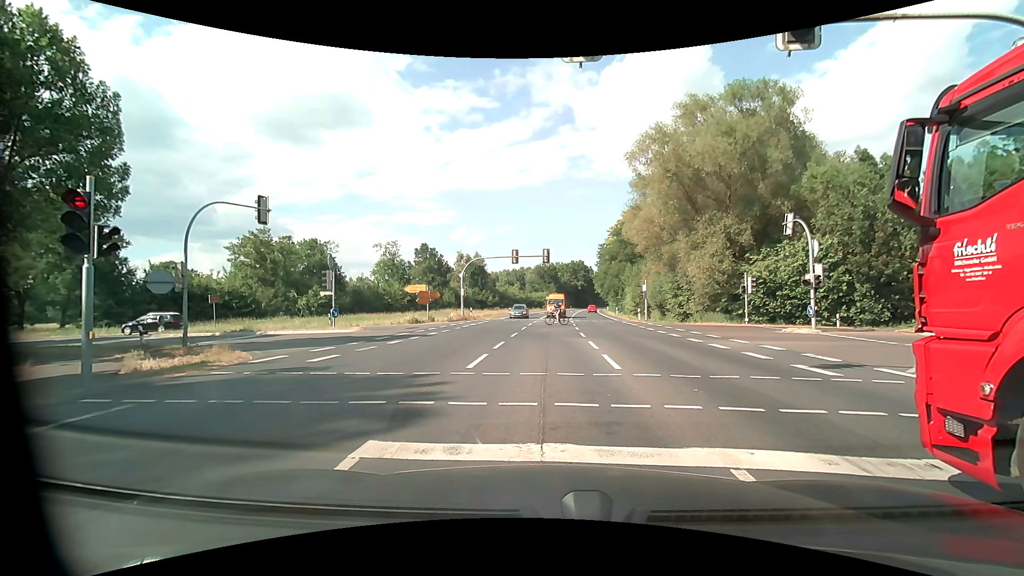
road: primary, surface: asphalt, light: Day
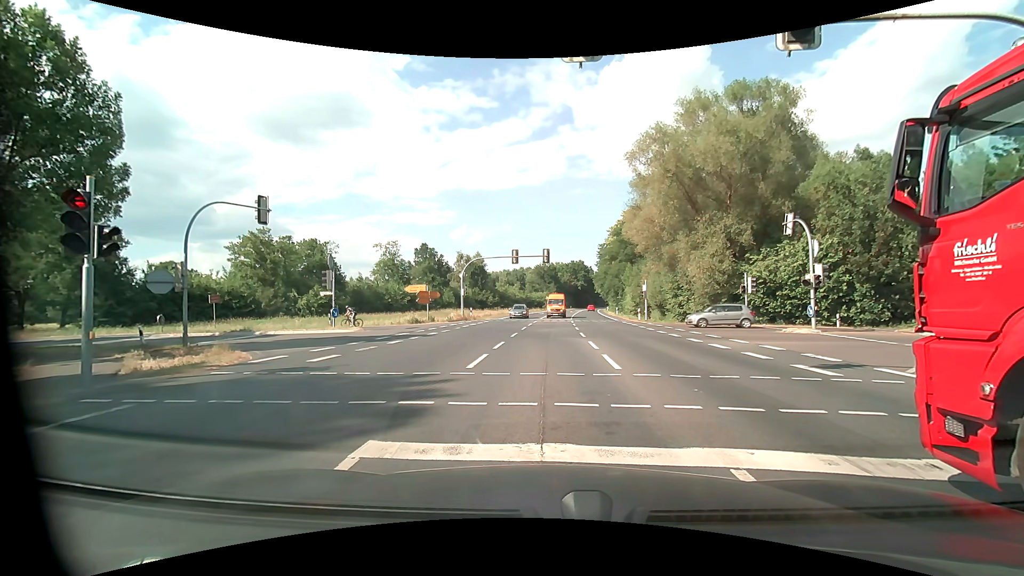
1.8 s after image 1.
(0.0, 0.0) m; 0°
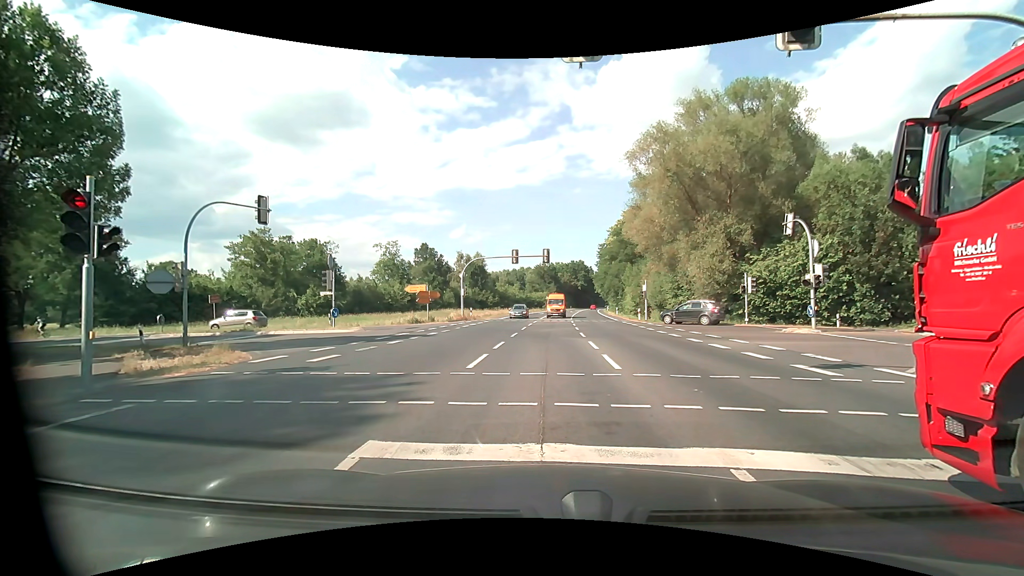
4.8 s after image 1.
(0.0, 0.0) m; 0°
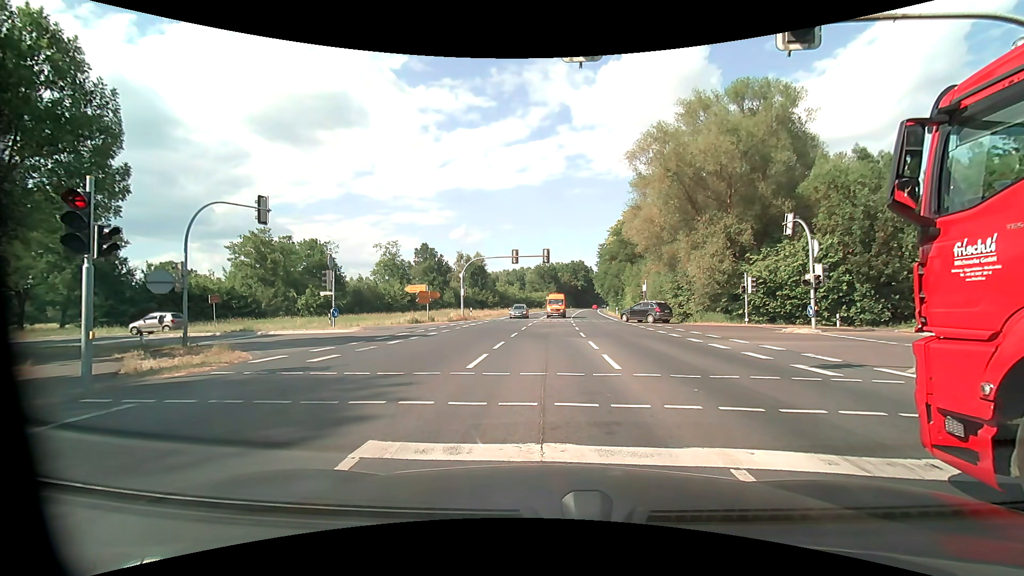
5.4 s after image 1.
(0.0, 0.0) m; 0°
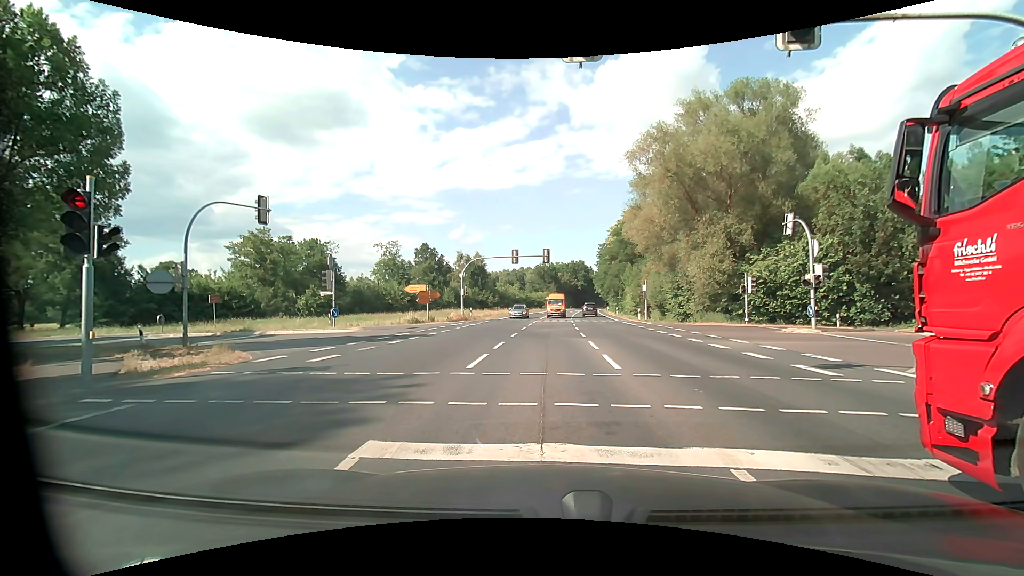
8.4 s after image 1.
(0.0, 0.0) m; 0°
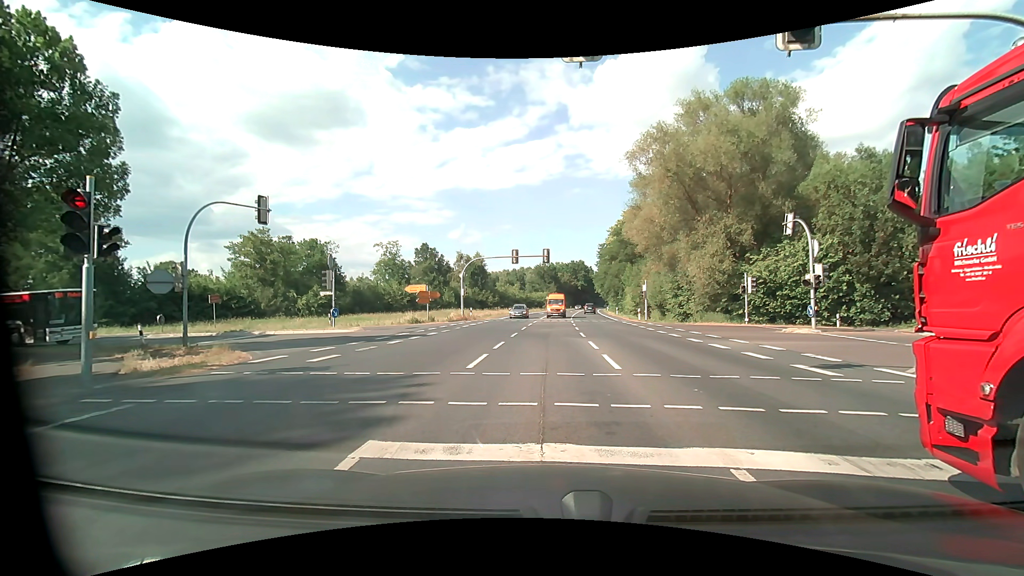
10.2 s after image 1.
(0.0, 0.0) m; 0°
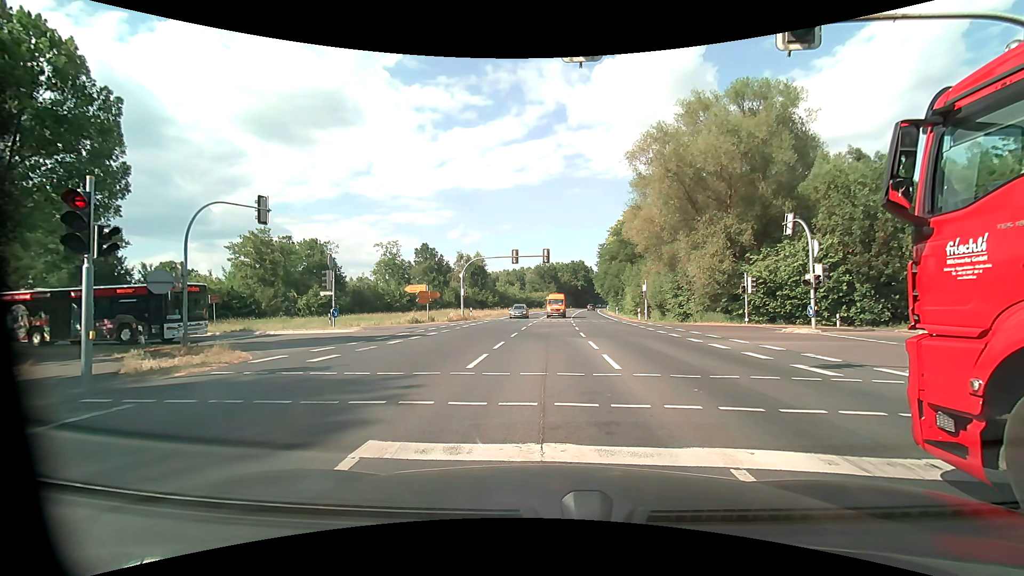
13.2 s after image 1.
(0.0, 0.0) m; 0°
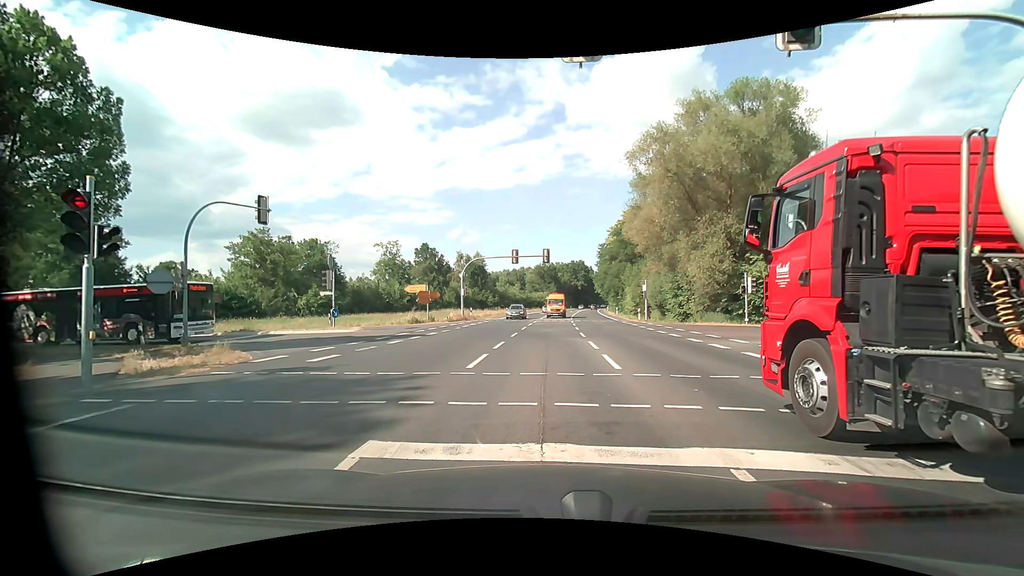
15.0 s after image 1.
(0.0, 0.0) m; 0°
